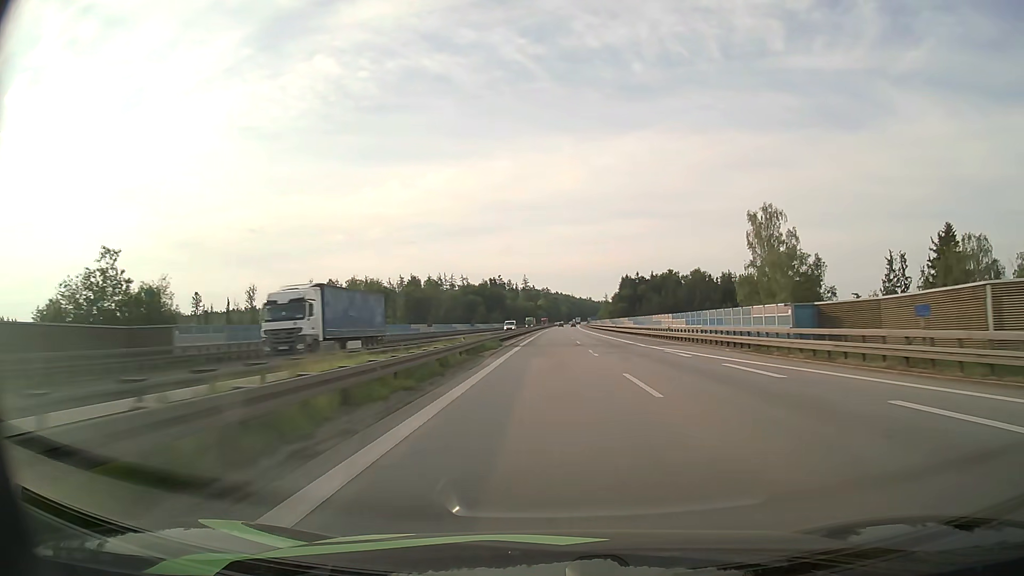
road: motorway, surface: asphalt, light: Day
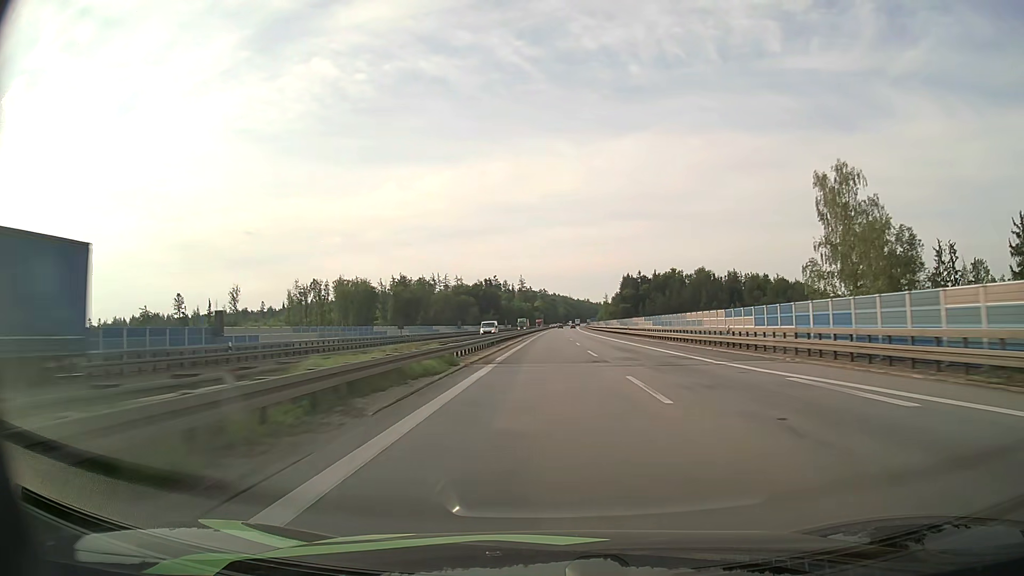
(0.0, +18.8) m; 0°
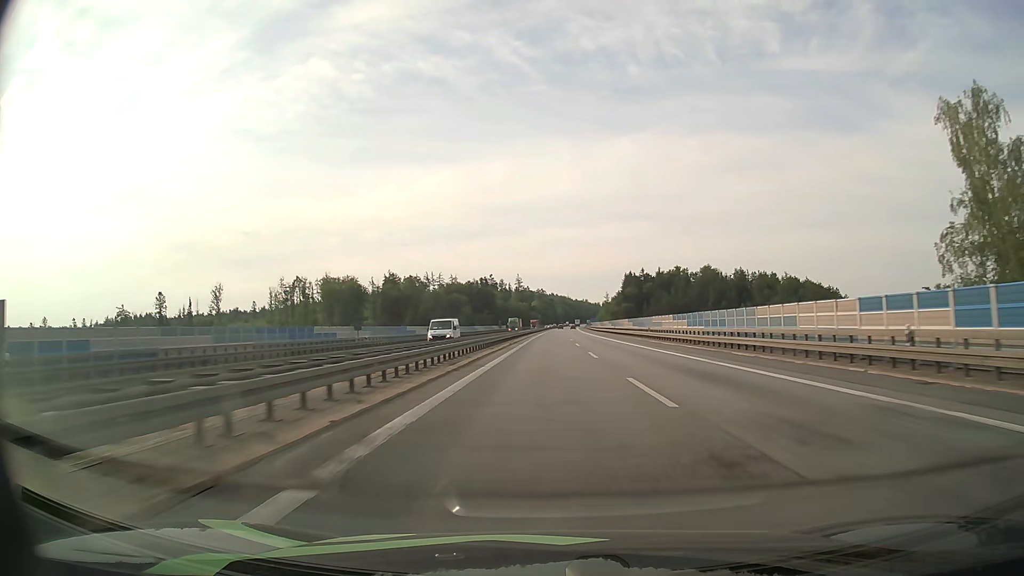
(0.0, +18.7) m; 0°
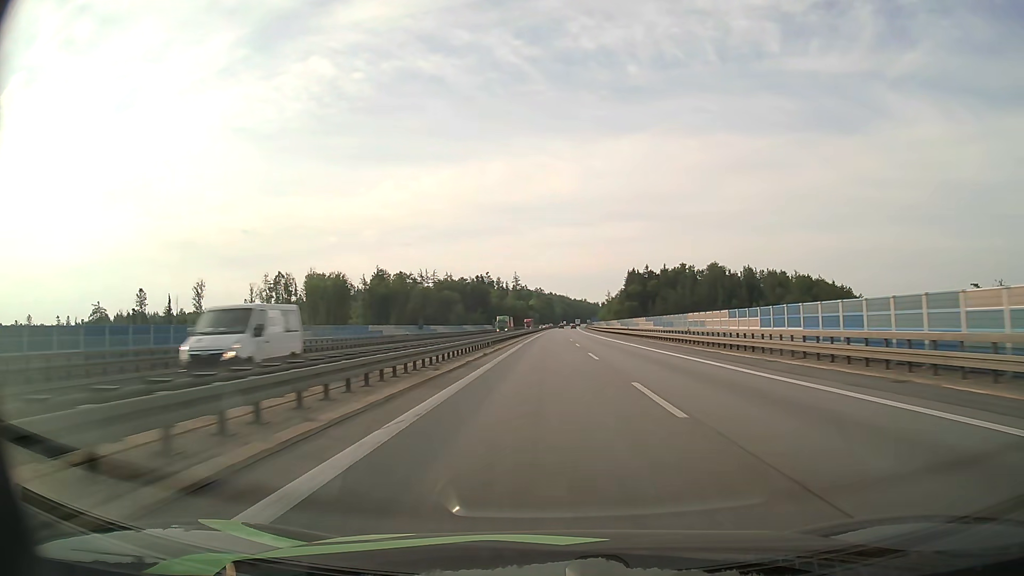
(0.0, +18.6) m; 0°
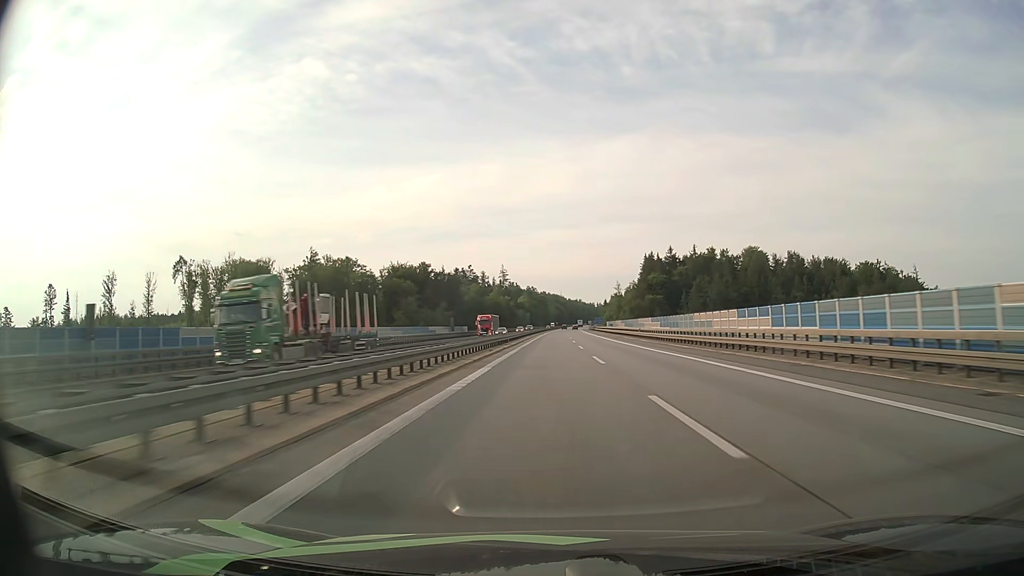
(+0.2, +74.0) m; +1°
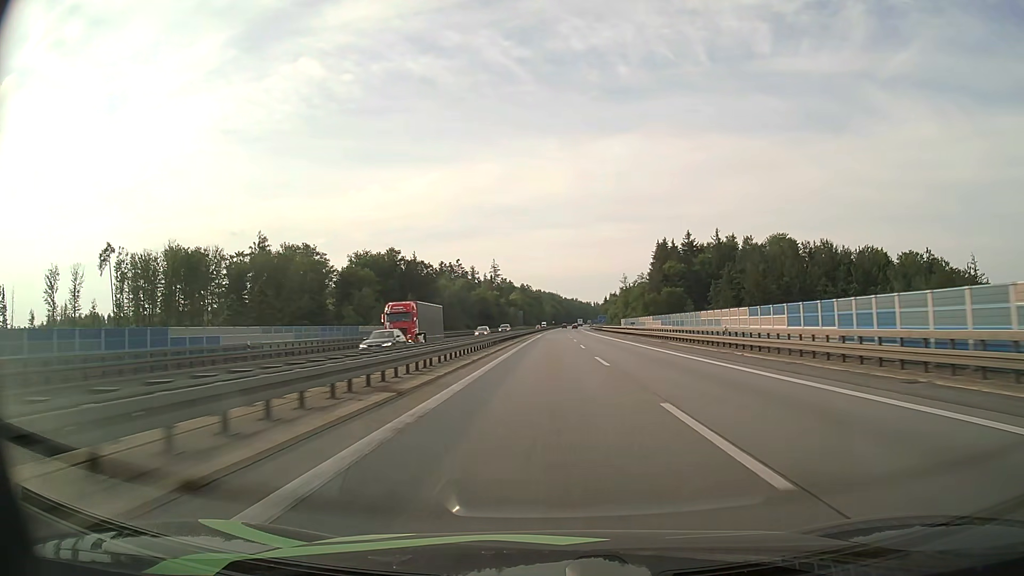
(+0.1, +36.9) m; 0°
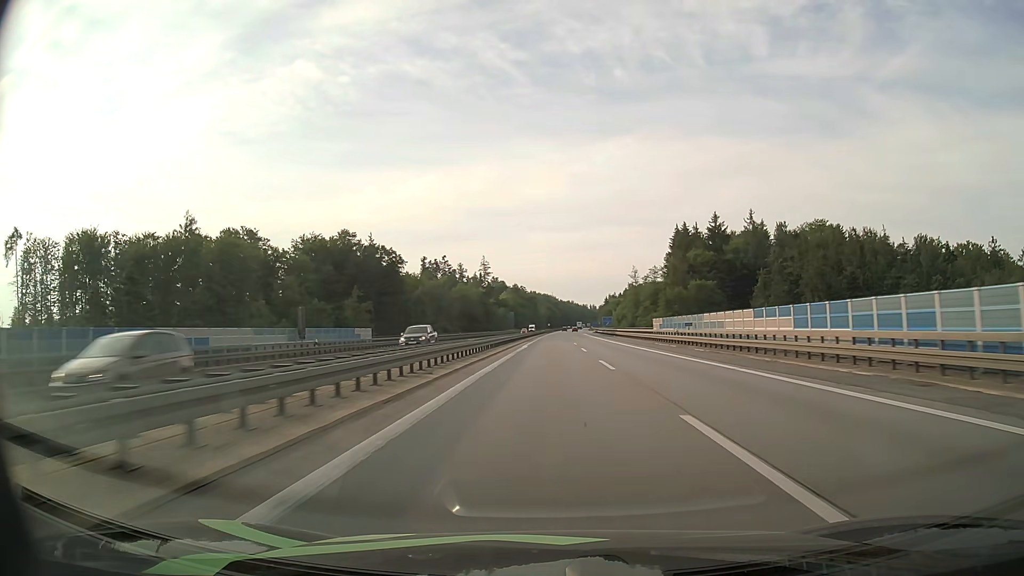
(+0.1, +37.0) m; 0°
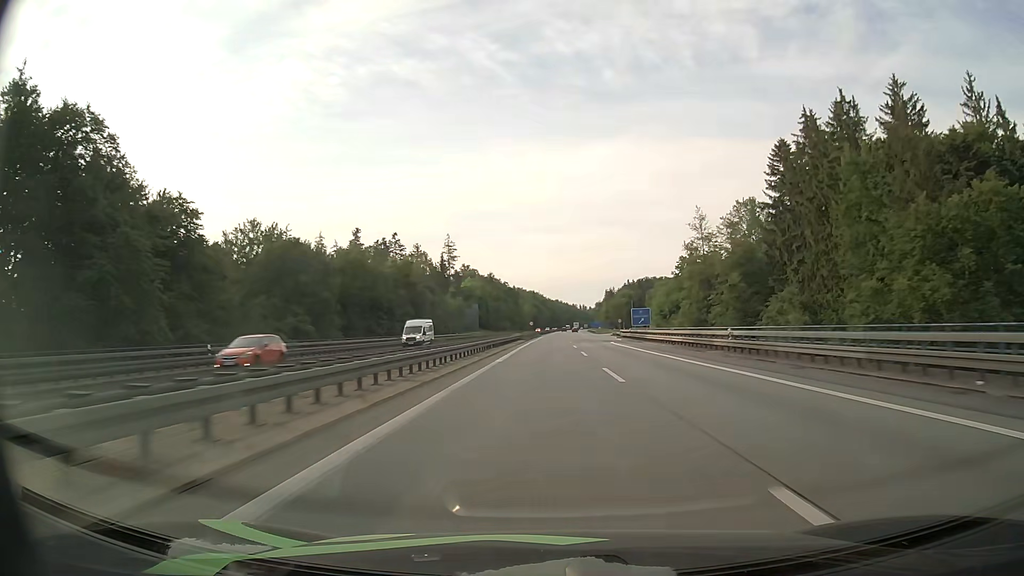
(+0.9, +93.2) m; +1°
(0, +10) (0, +20) (0, +30) (0, +40) (0, +50) (0, +60) (0, +70) (+1, +80) (+1, +90) (+1, +100) m
